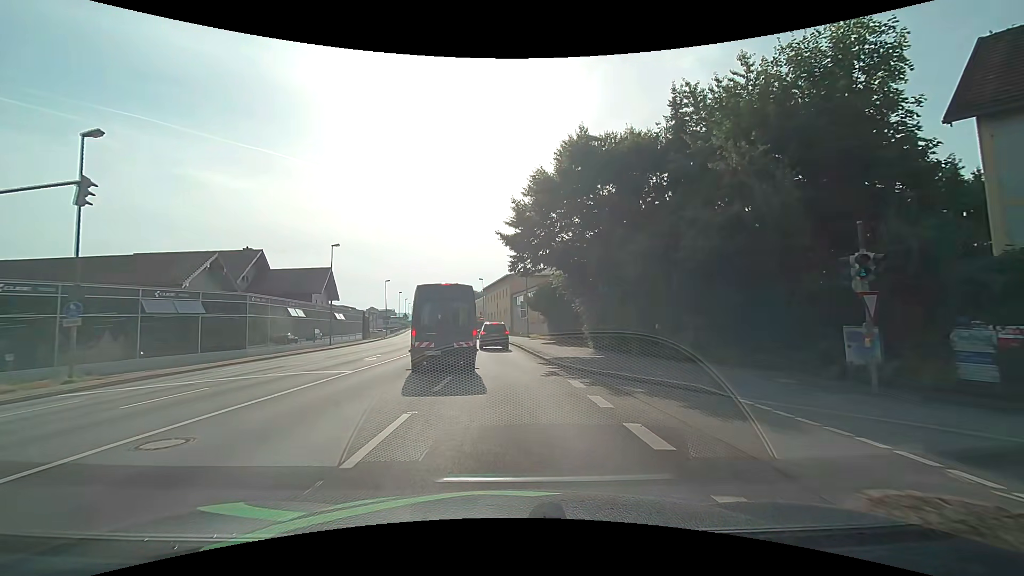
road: primary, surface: asphalt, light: Day
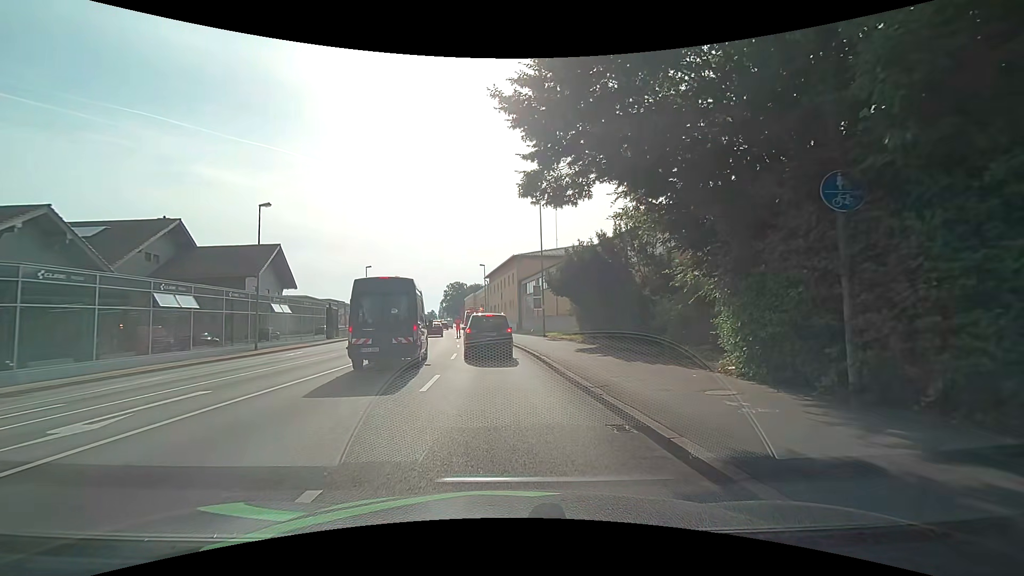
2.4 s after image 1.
(+0.1, +15.5) m; +1°
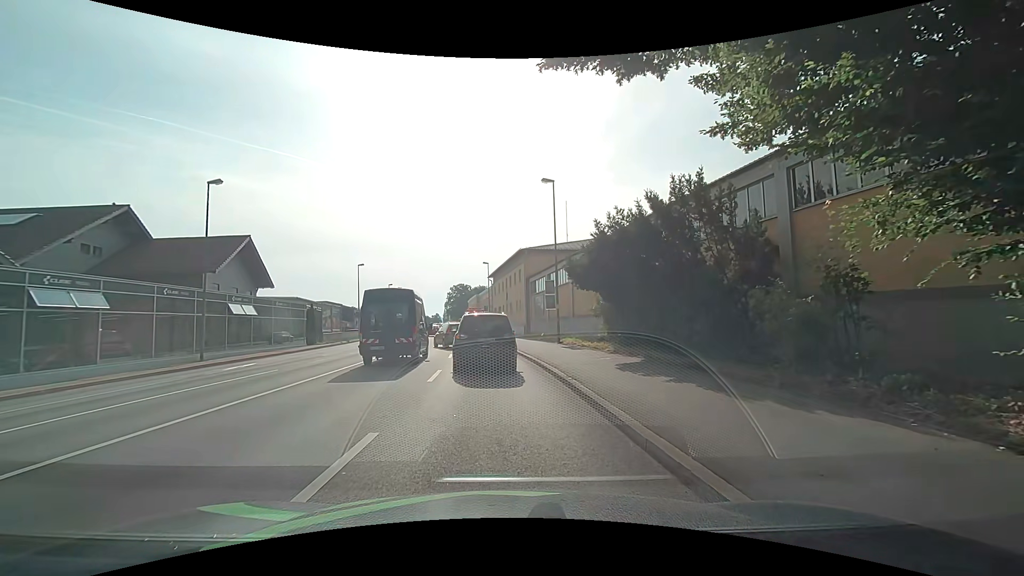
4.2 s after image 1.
(-0.1, +6.6) m; -2°
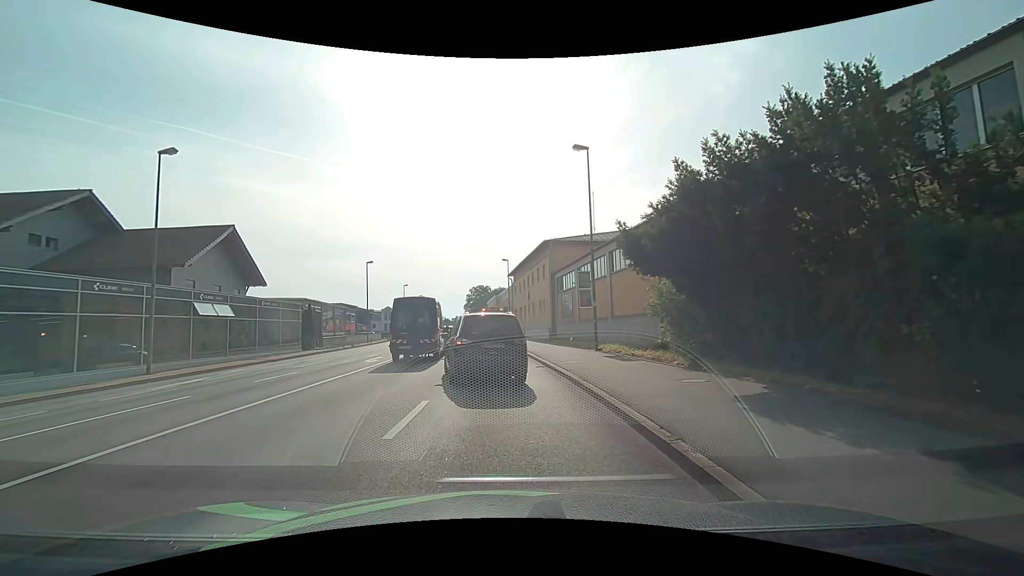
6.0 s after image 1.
(0.0, +6.4) m; -4°
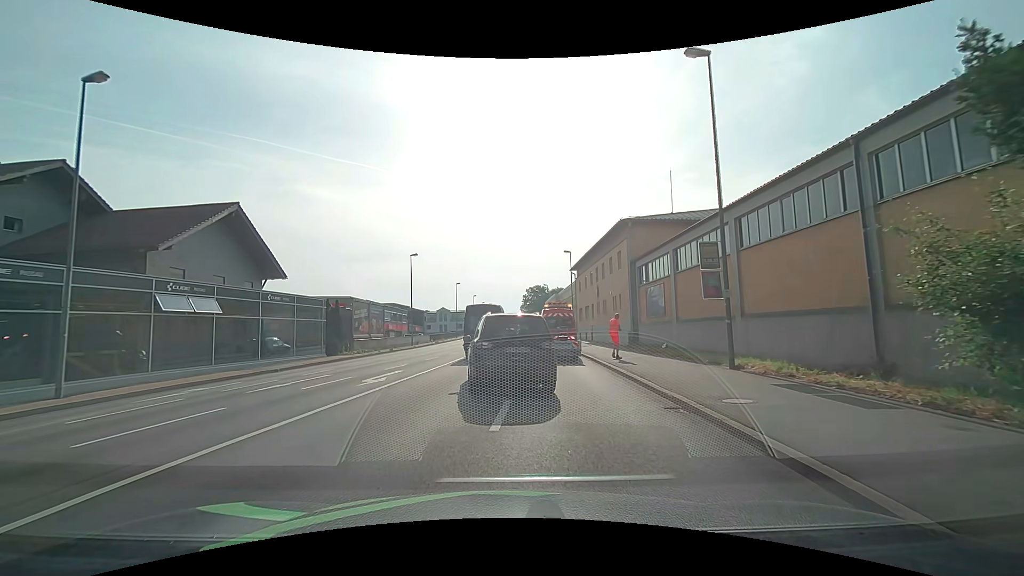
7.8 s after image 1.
(-0.2, +8.9) m; -5°
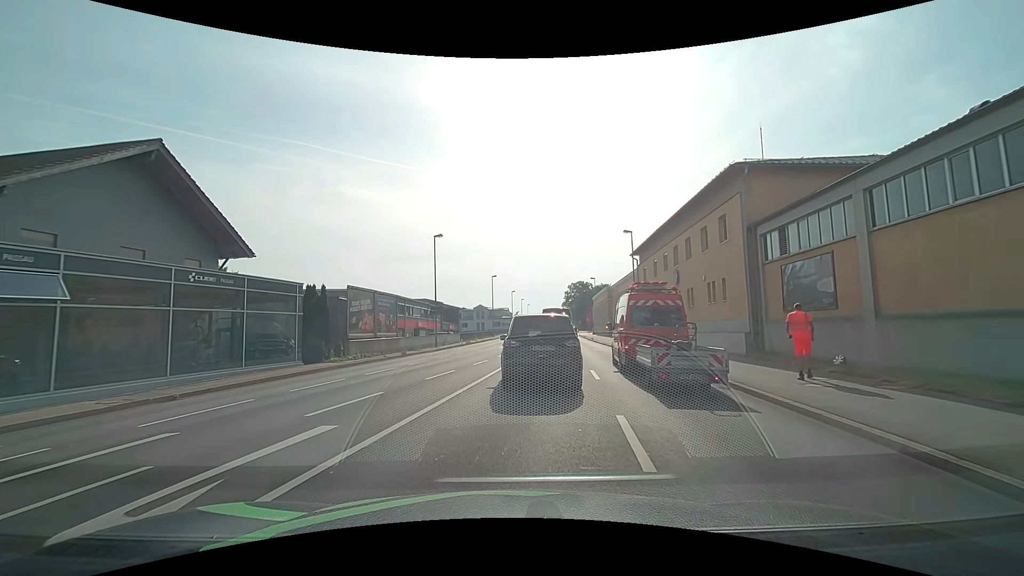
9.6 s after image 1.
(-0.4, +10.9) m; -4°
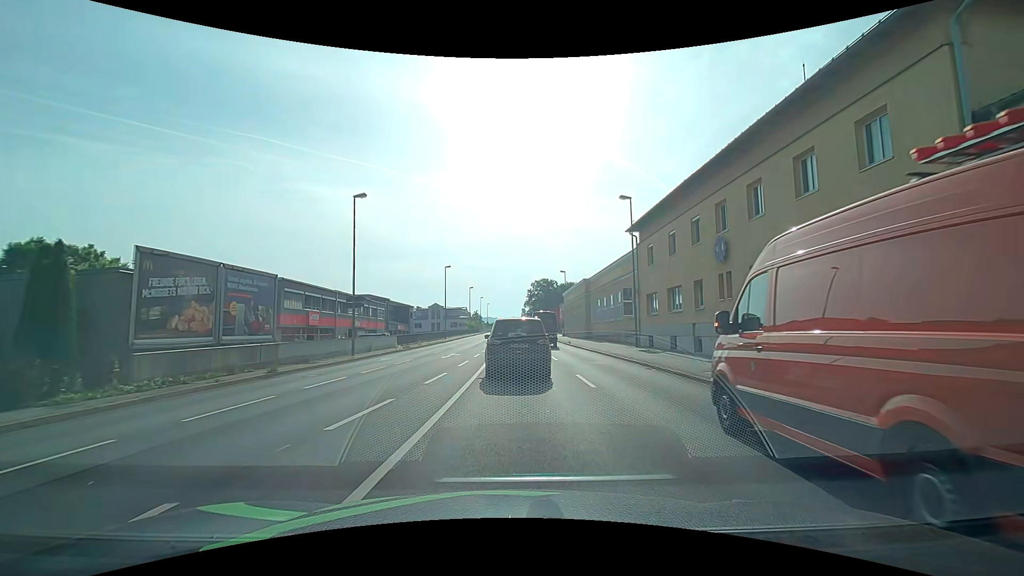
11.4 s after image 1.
(+0.5, +13.3) m; +5°
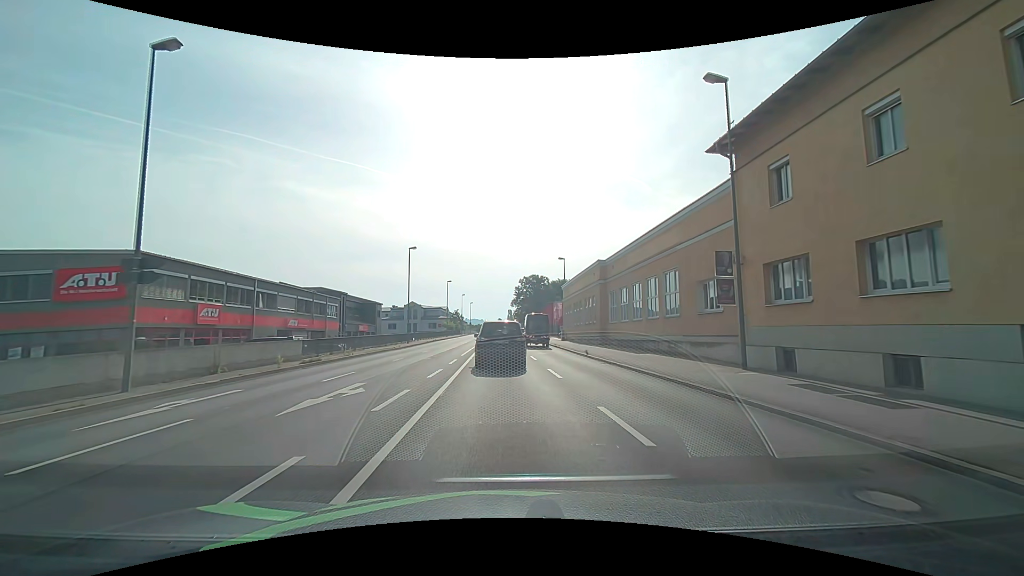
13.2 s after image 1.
(+0.3, +17.0) m; +2°
(0, +10) (+1, +20) (+1, +30) (+2, +40) (+2, +50) (+2, +60) (+2, +70) (+2, +80) (+2, +90) (+2, +100) m
